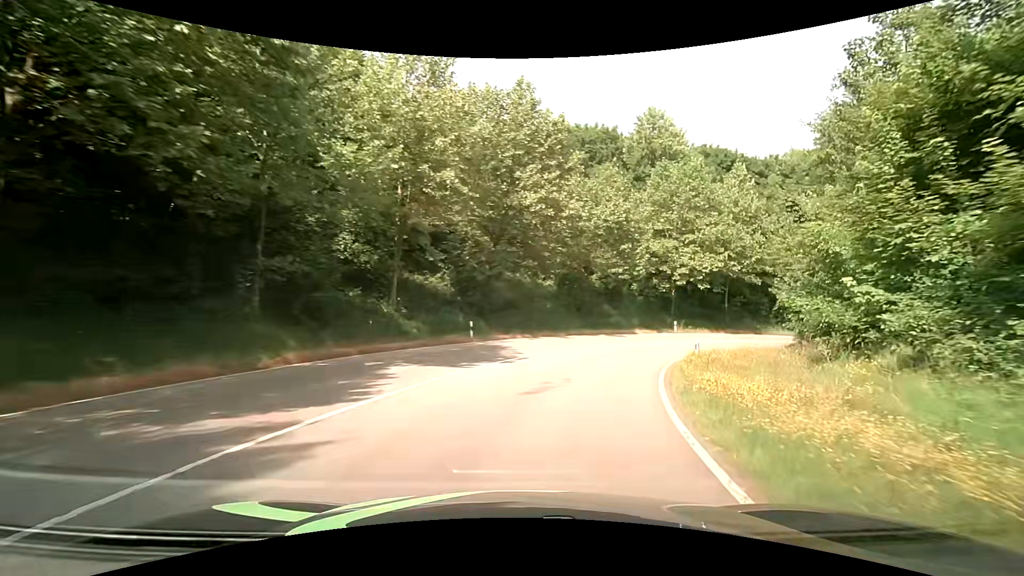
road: primary_link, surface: asphalt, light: Day
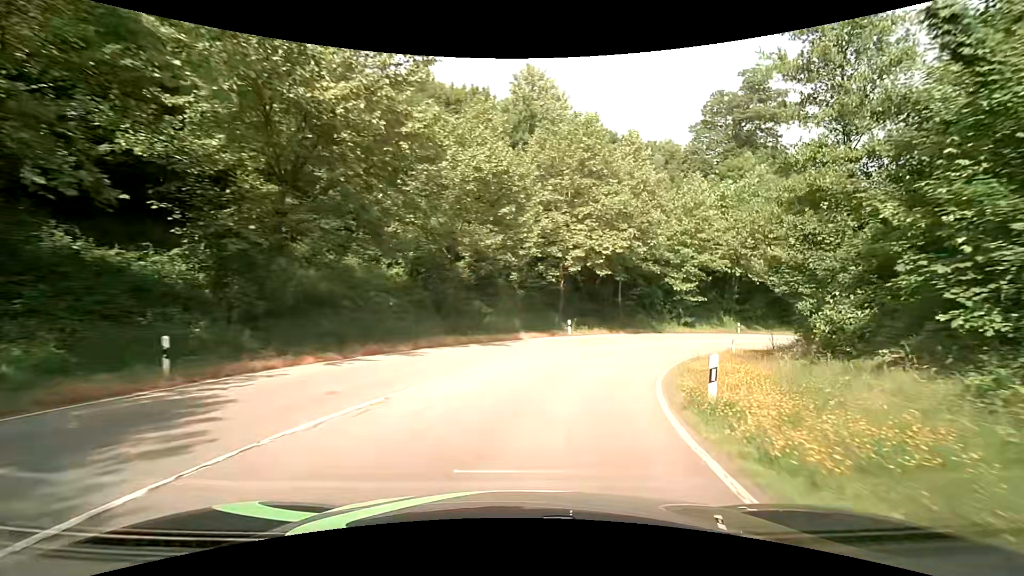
(+1.8, +13.7) m; +16°
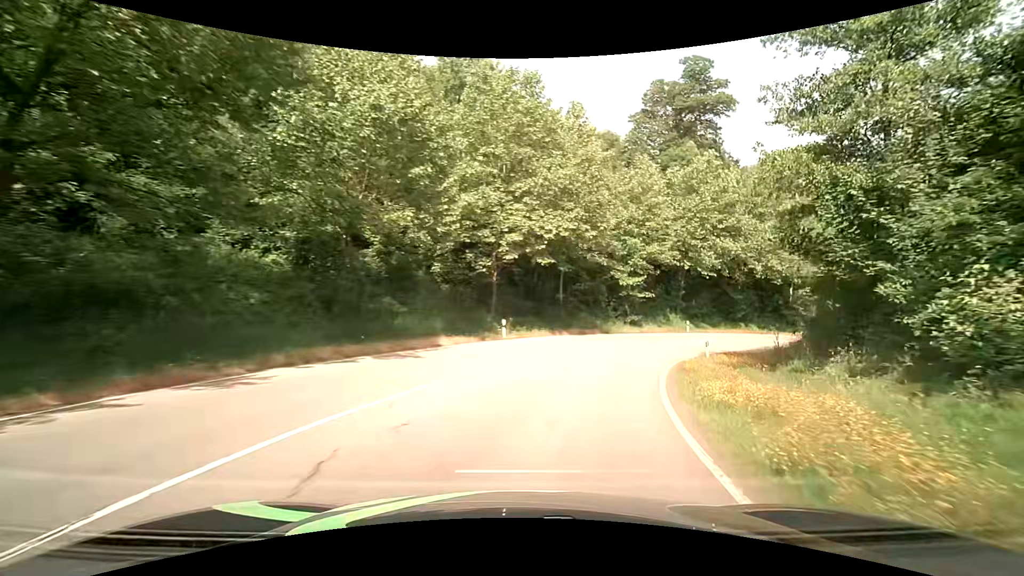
(+0.4, +6.9) m; +7°
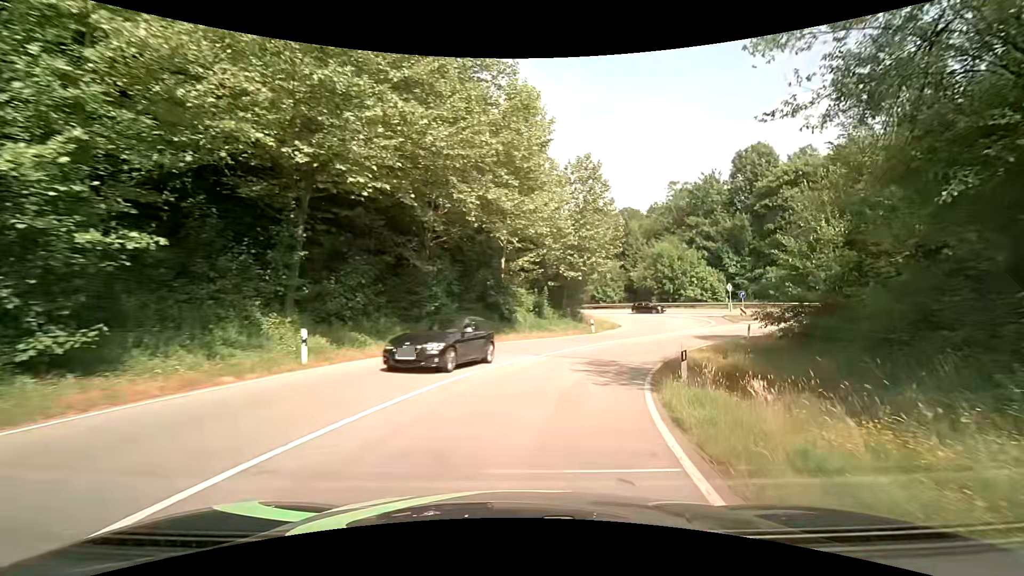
(+10.8, +31.3) m; +38°
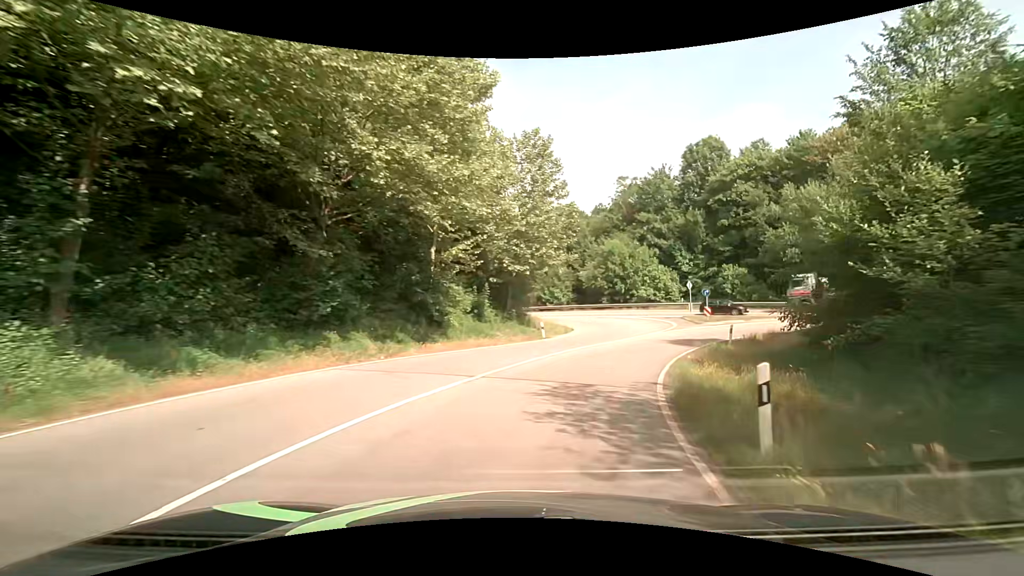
(+0.4, +6.6) m; +7°
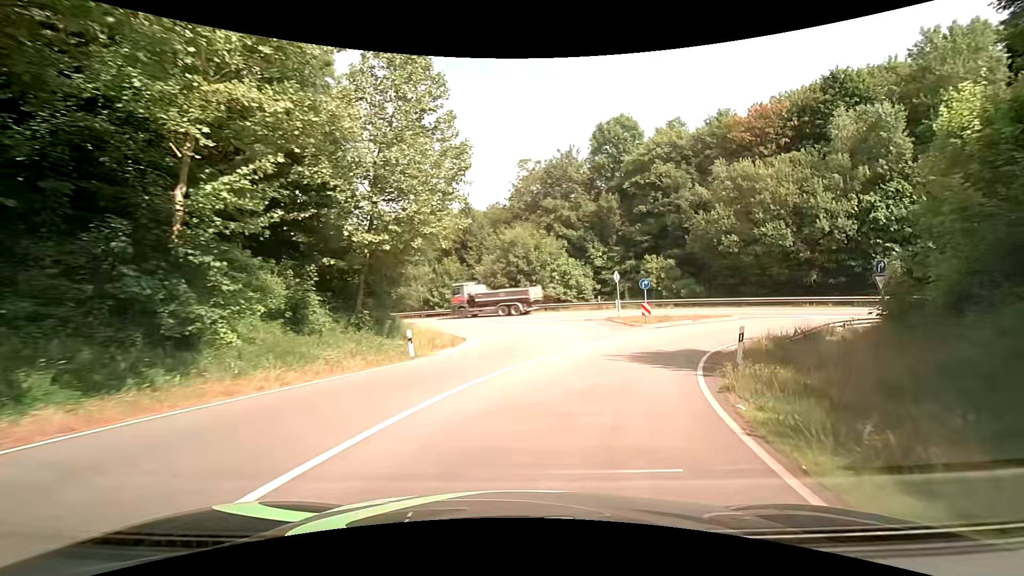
(+1.3, +12.5) m; +11°
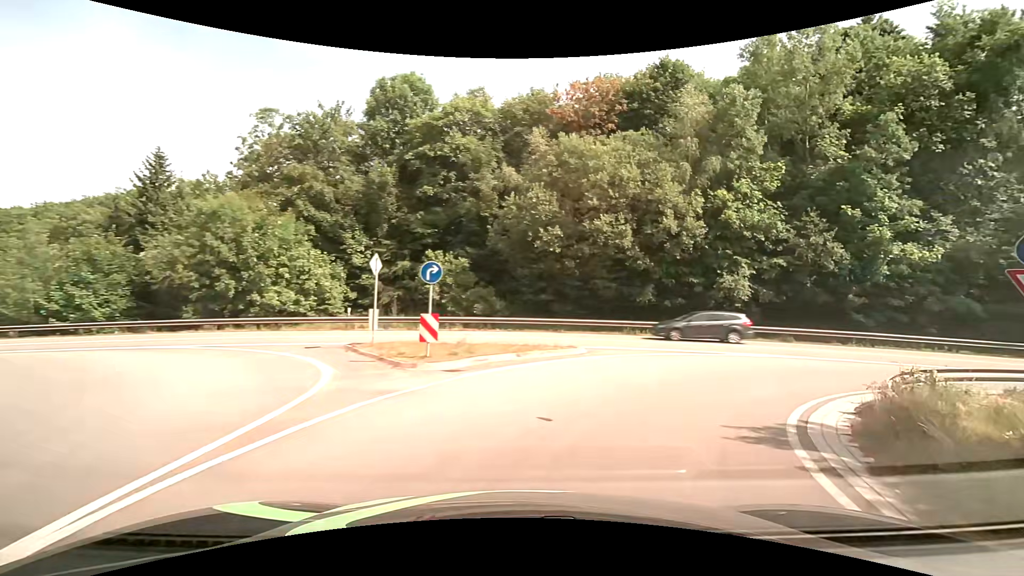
(+3.1, +16.4) m; +25°
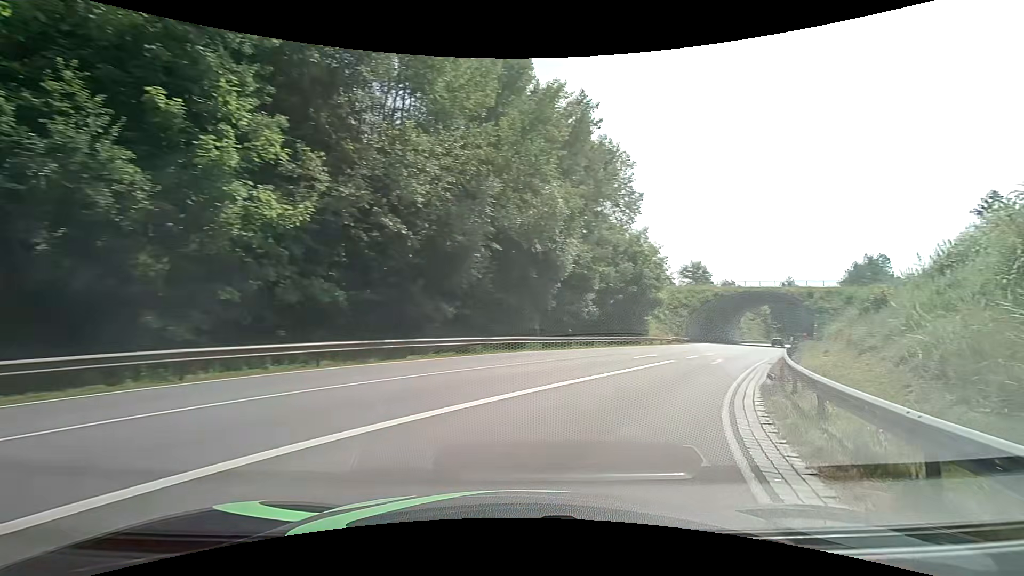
(+9.2, +14.9) m; +67°
(+2, +10) (+6, +19) (+11, +28) (+16, +36) (+22, +45) (+27, +53) (+32, +62) (+38, +70) (+43, +78) (+48, +87) m
